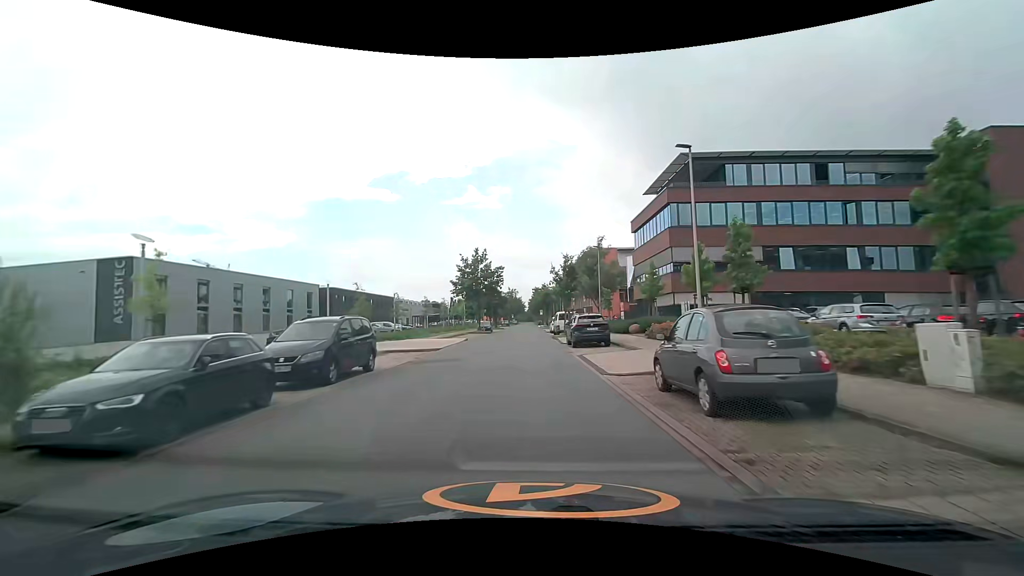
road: unclassified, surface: asphalt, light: Day
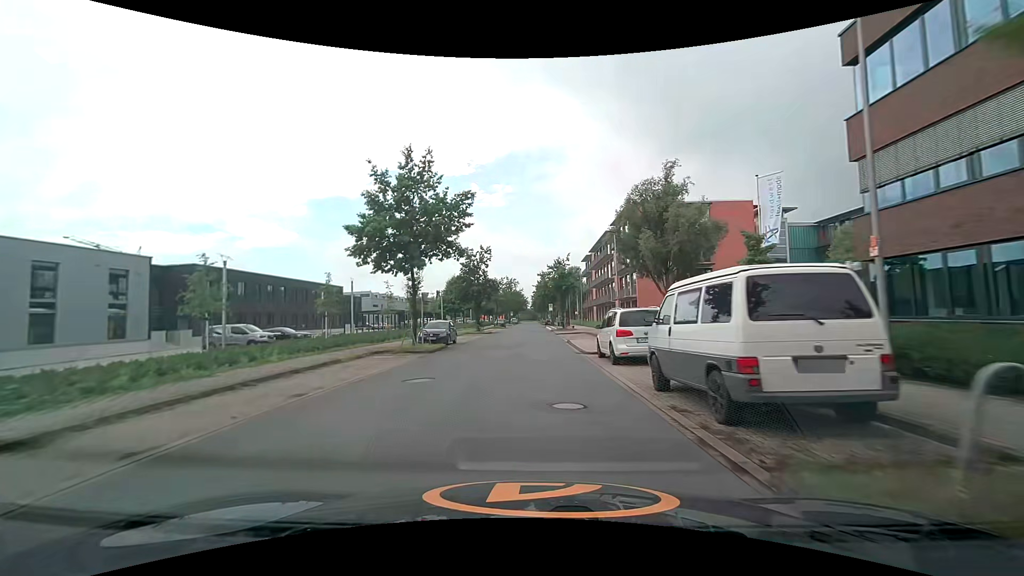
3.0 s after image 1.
(-0.5, +35.7) m; -1°
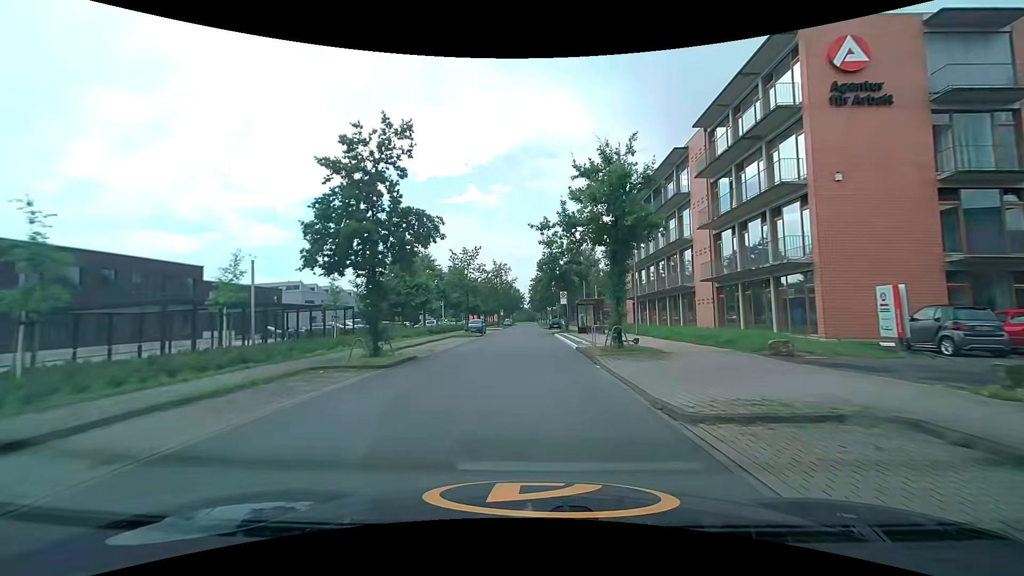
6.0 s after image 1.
(0.0, +35.7) m; 0°
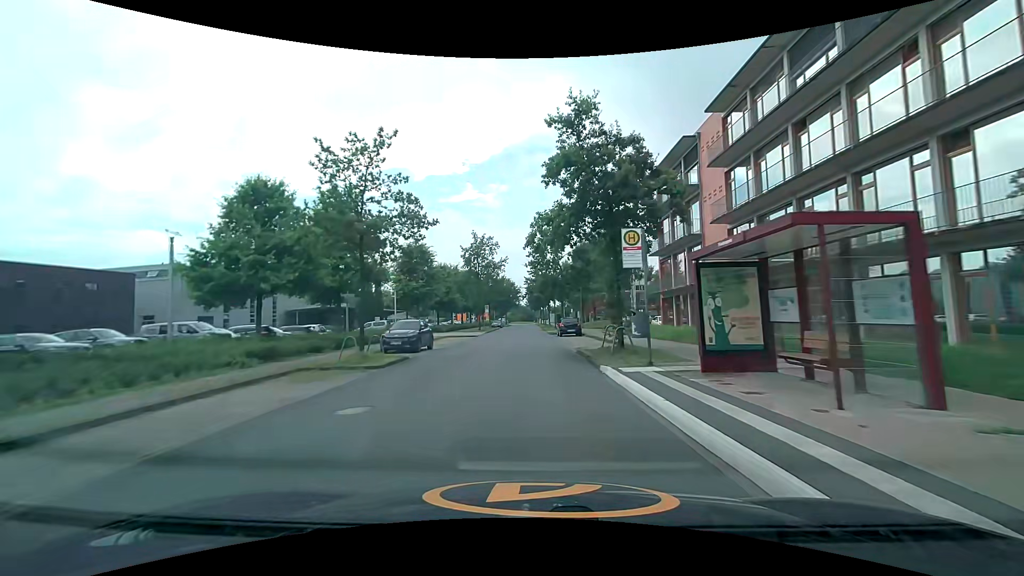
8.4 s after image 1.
(+0.1, +29.0) m; 0°
(0, +10) (0, +20) (0, +30) (0, +40) (0, +50) (0, +60) (0, +70) (0, +80) (0, +90) (0, +100) m
